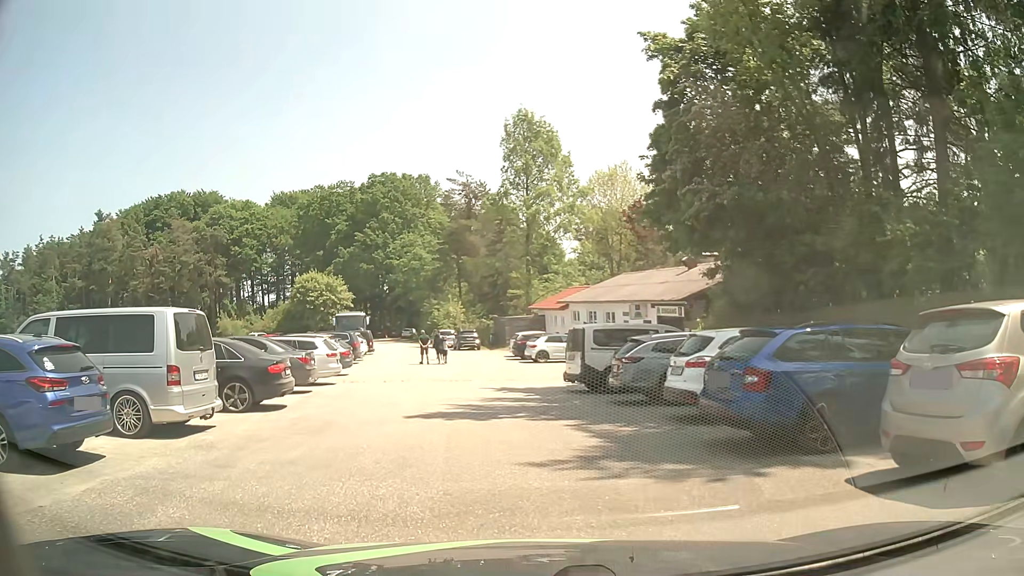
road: service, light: Day
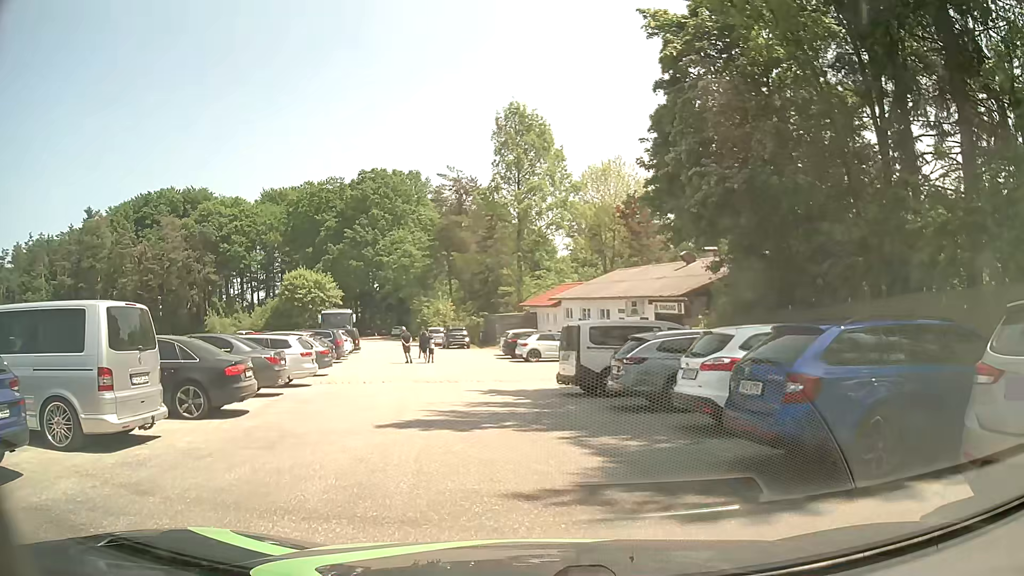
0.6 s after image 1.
(+0.1, +1.6) m; +3°
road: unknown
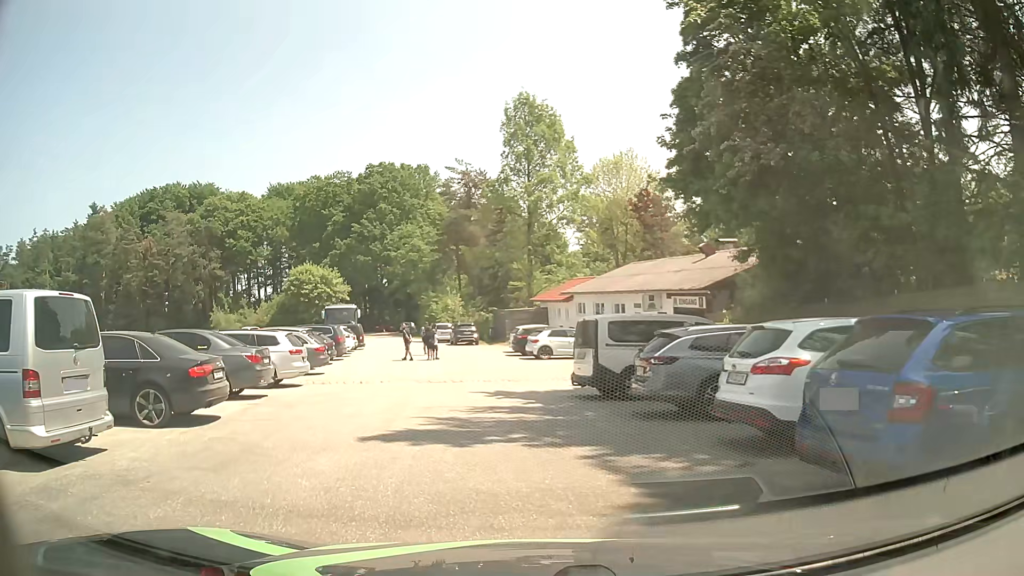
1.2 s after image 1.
(0.0, +1.7) m; 0°
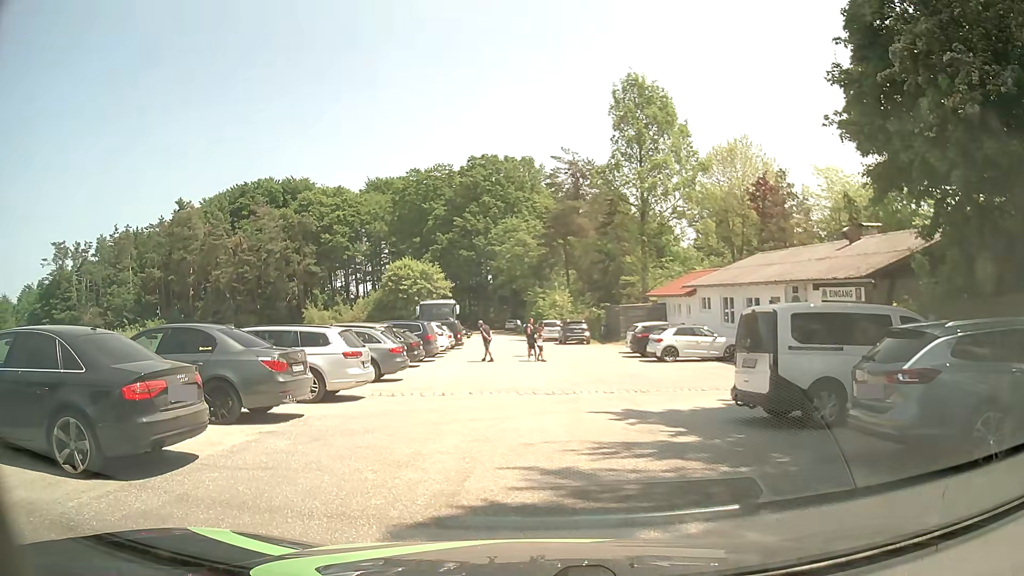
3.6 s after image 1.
(-0.3, +4.2) m; -9°
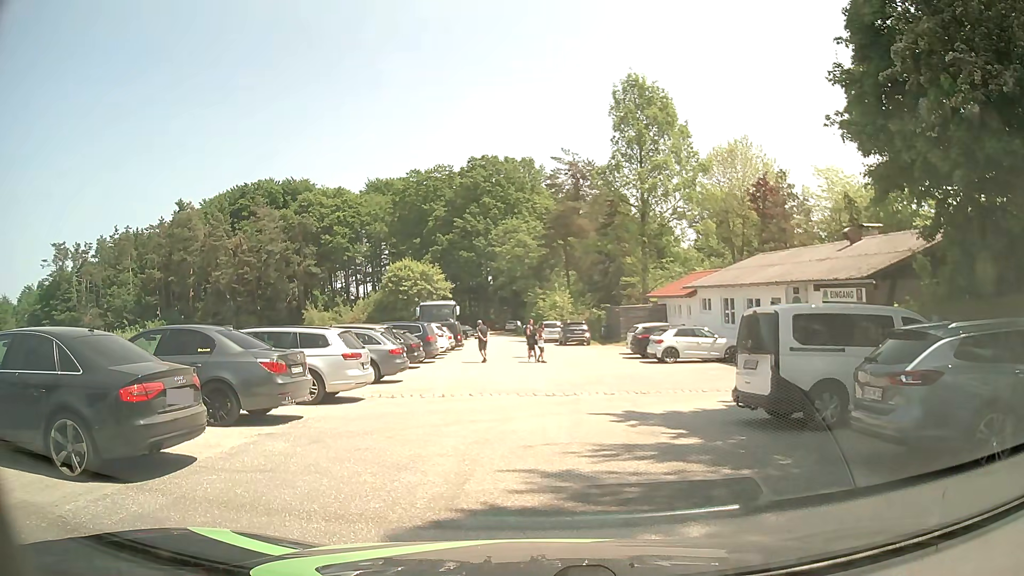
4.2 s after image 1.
(0.0, +0.1) m; 0°
